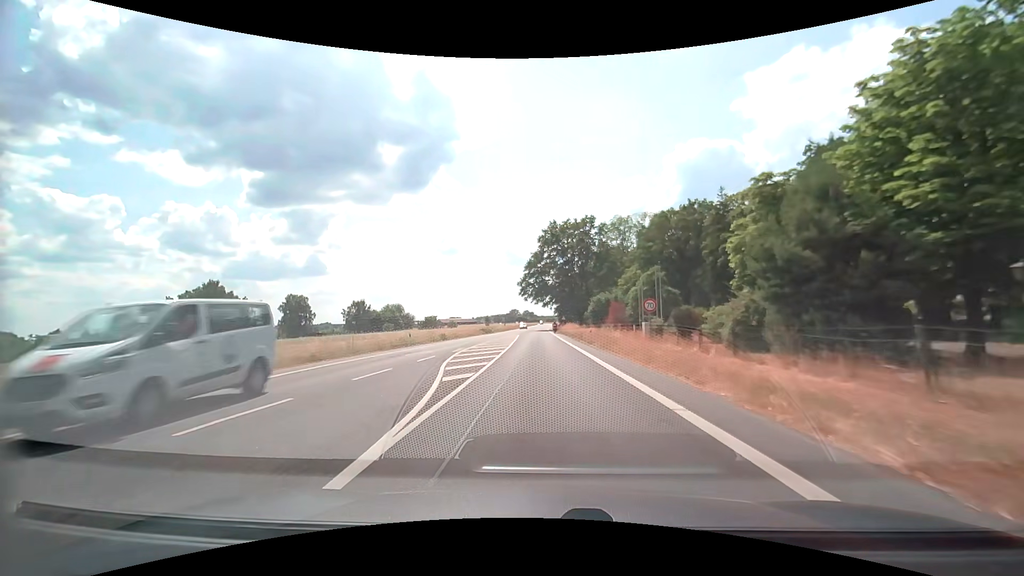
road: secondary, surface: asphalt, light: Day
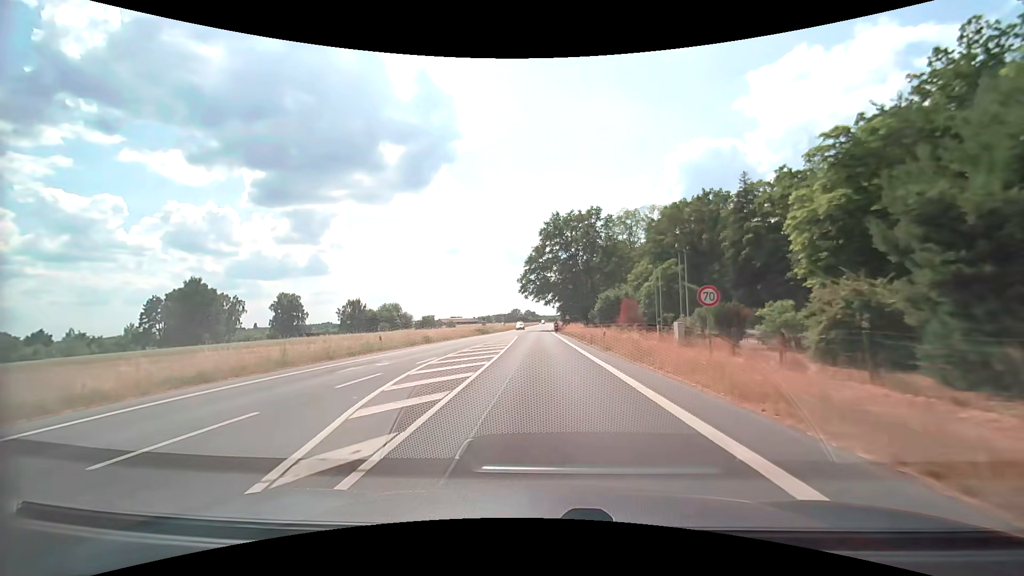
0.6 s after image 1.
(0.0, +7.5) m; 0°
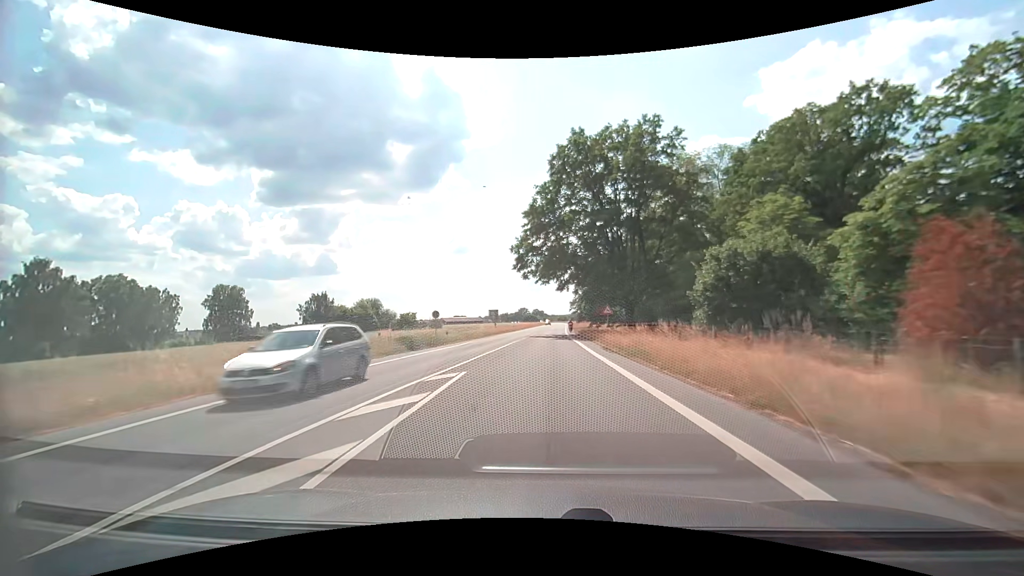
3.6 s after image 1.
(-0.3, +40.5) m; -1°
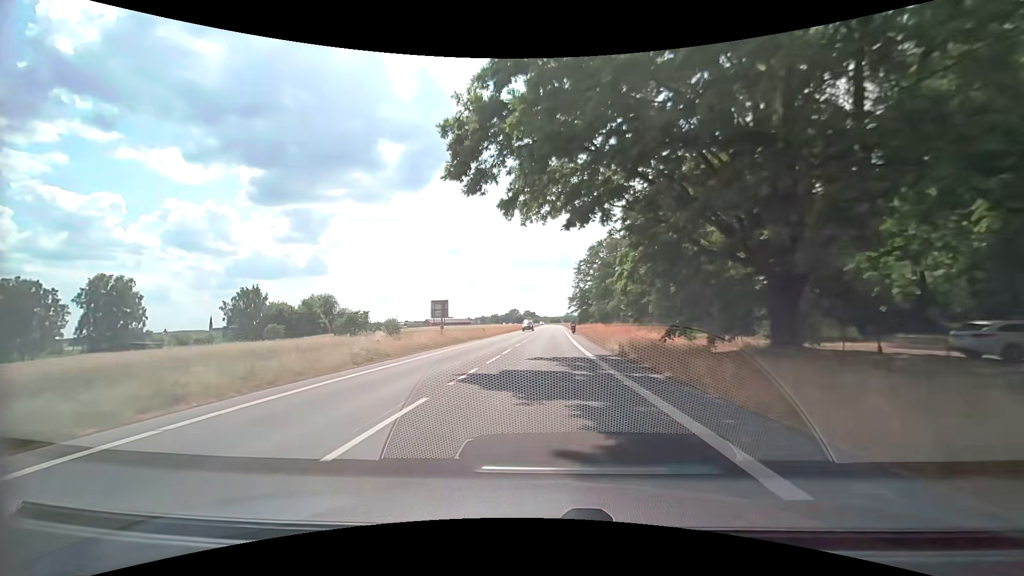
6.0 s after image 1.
(+0.3, +35.3) m; +1°
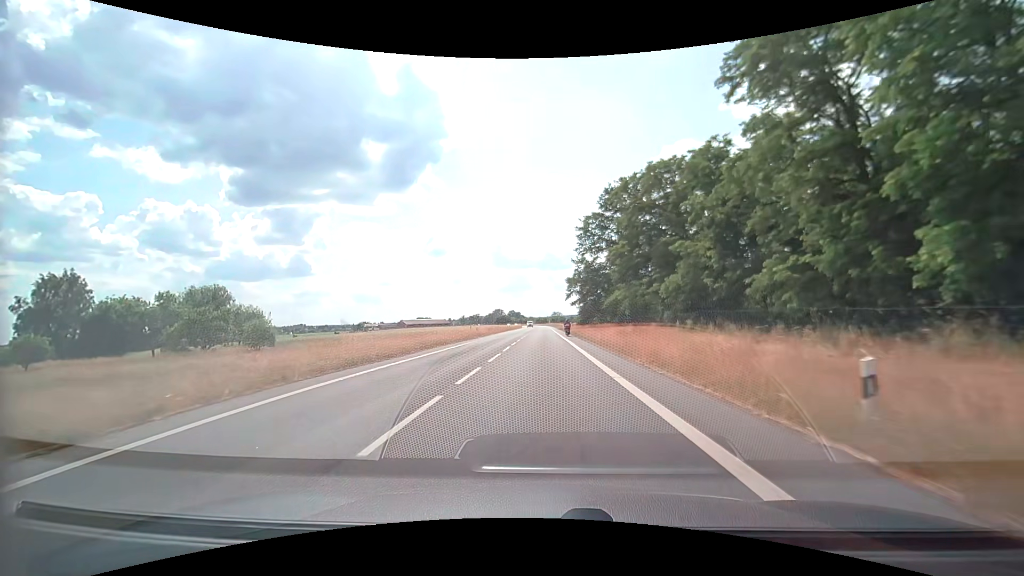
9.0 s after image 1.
(+0.6, +47.9) m; +2°
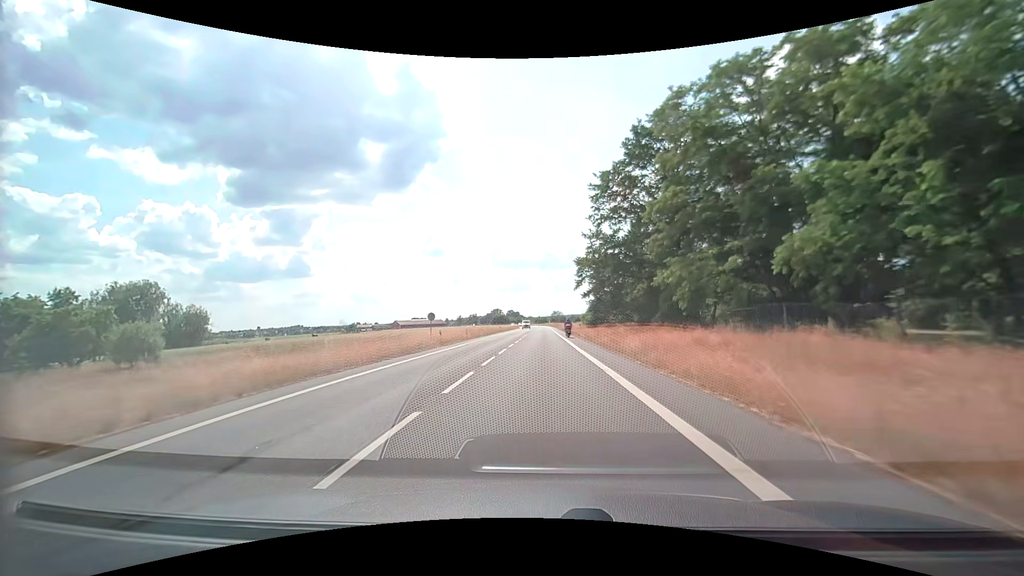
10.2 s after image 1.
(0.0, +19.7) m; 0°
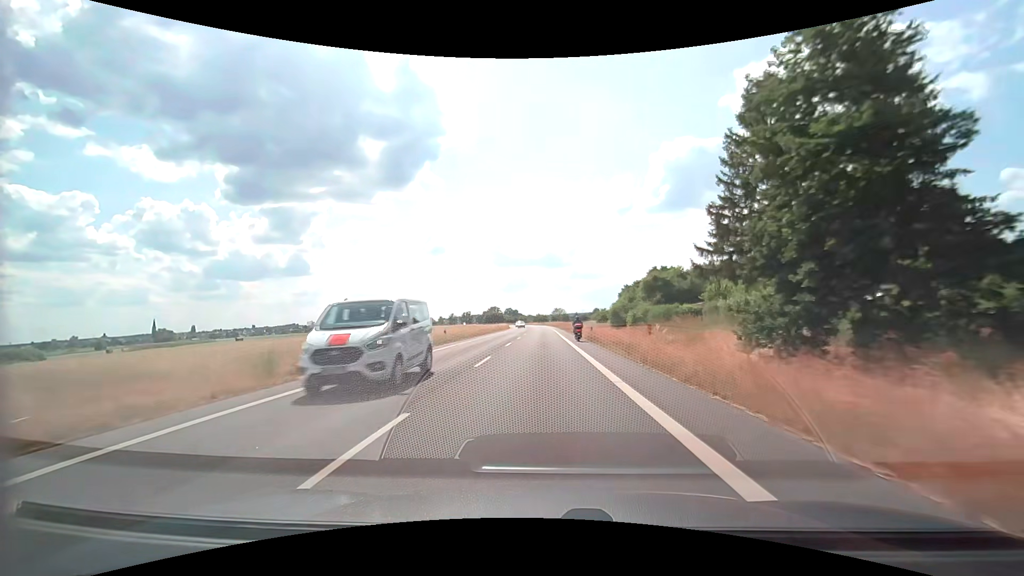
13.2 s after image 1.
(0.0, +48.1) m; 0°
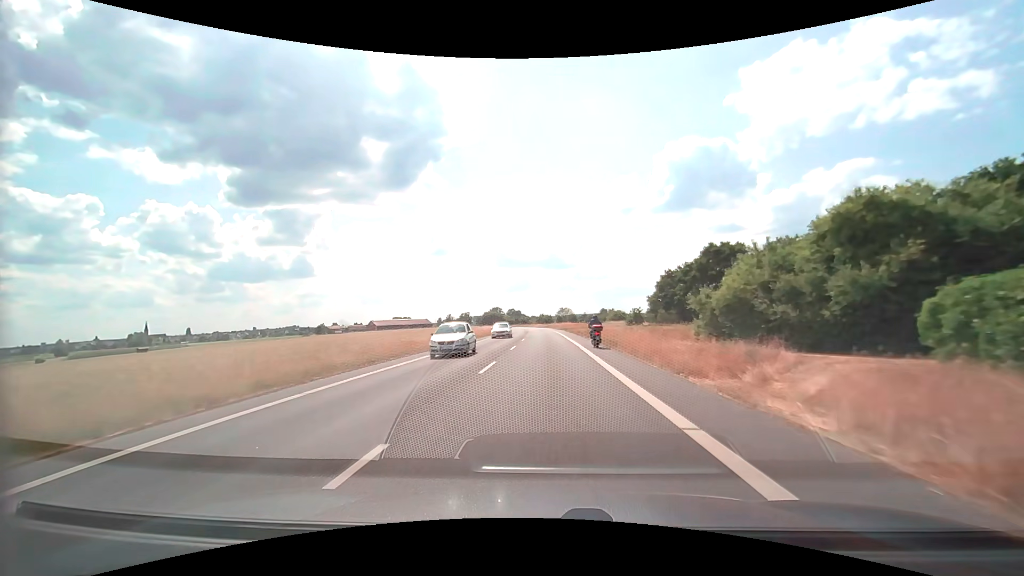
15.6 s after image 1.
(-0.2, +37.1) m; -1°
(0, +10) (0, +20) (0, +30) (0, +40) (0, +50) (0, +60) (-1, +70) (-1, +80) (-1, +90) (-2, +100) m
